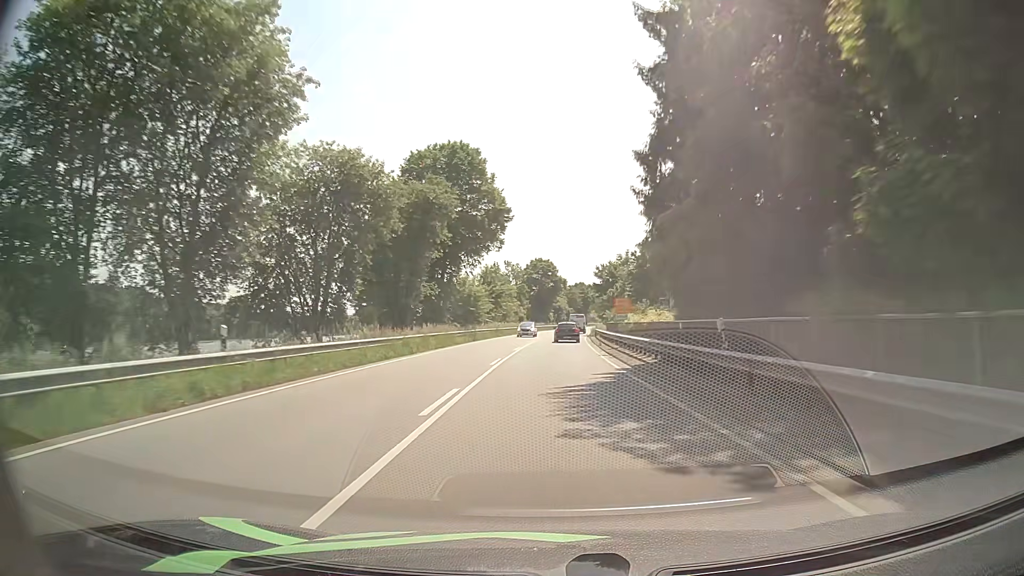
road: primary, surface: asphalt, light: Day
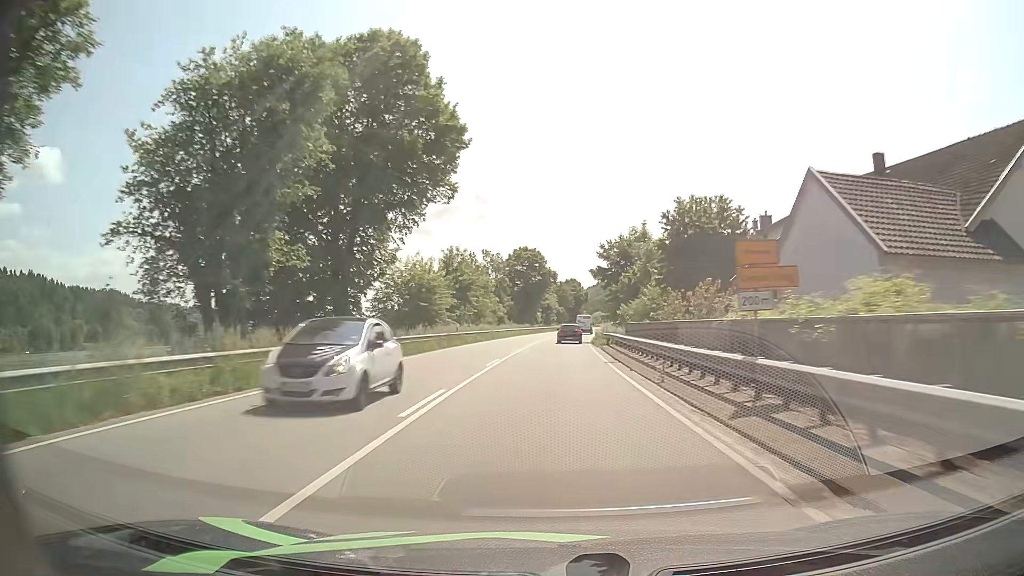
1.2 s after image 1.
(+0.1, +24.1) m; +1°
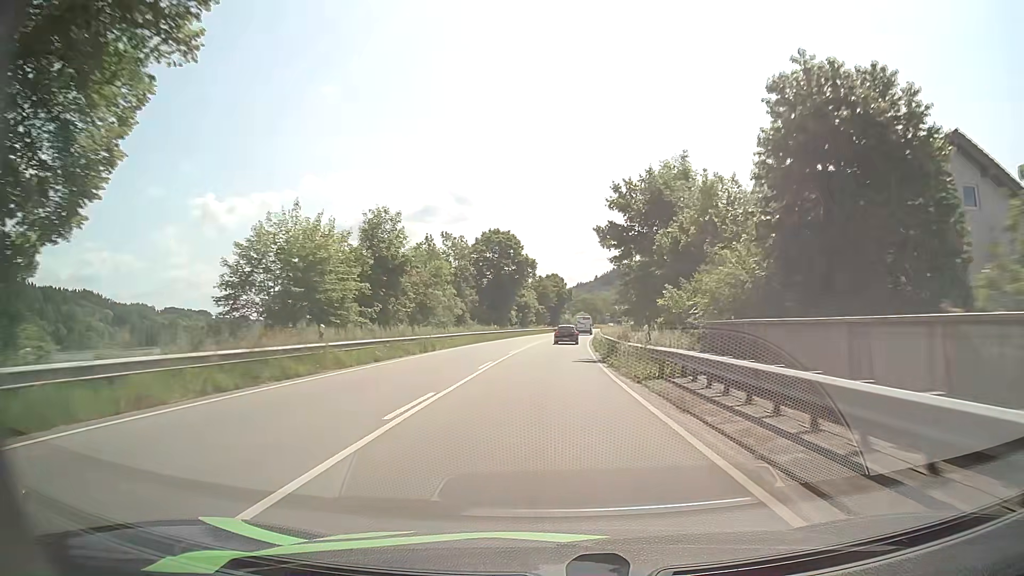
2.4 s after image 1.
(+0.3, +24.3) m; +2°
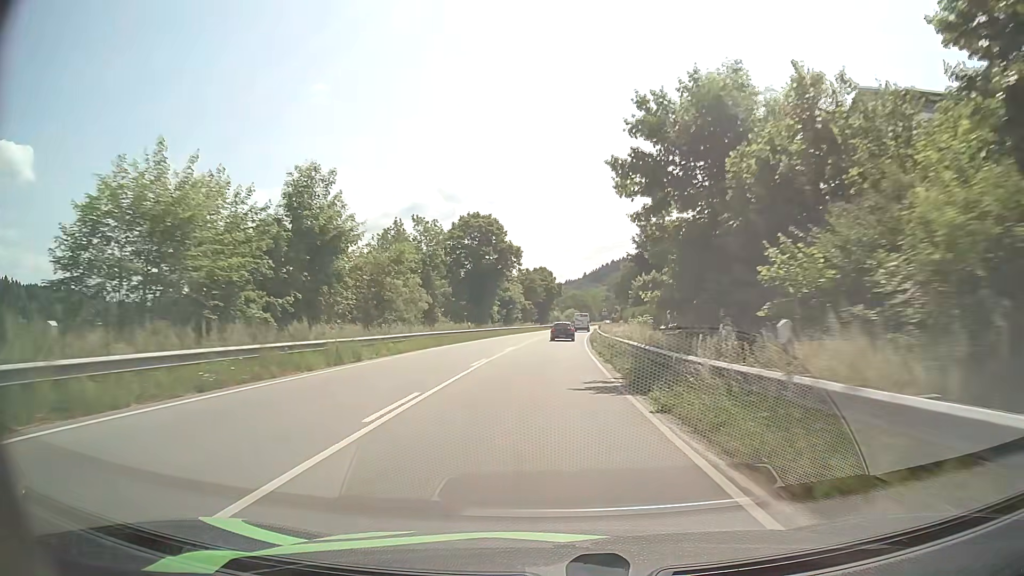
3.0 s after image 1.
(0.0, +12.3) m; +1°
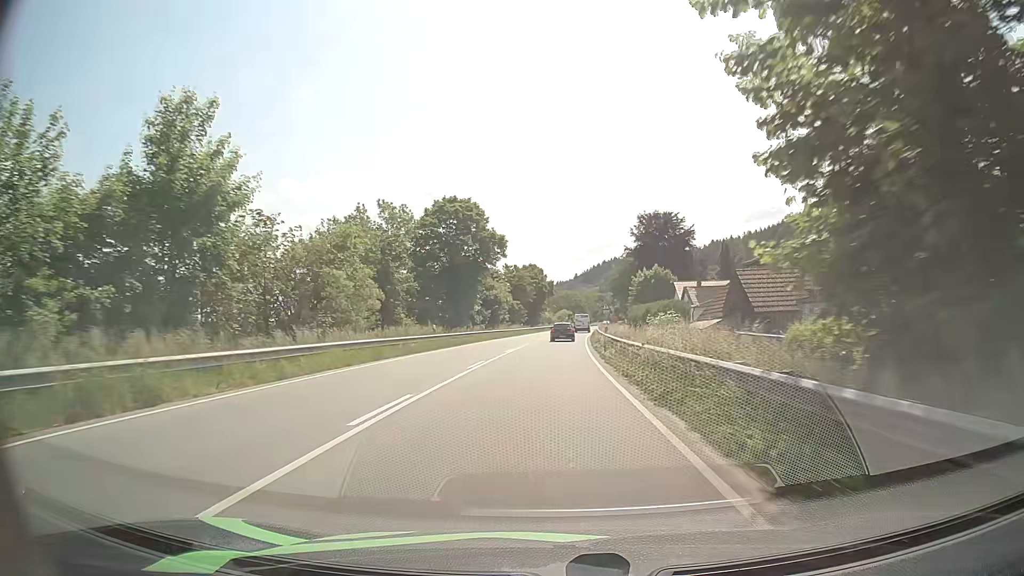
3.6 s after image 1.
(+0.1, +12.4) m; 0°
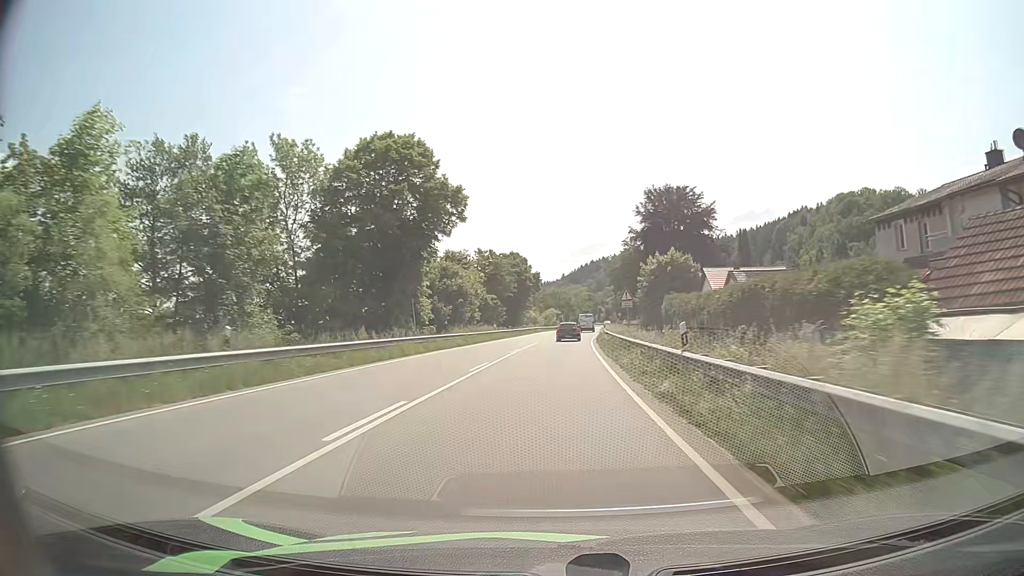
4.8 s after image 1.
(+0.3, +25.0) m; +2°
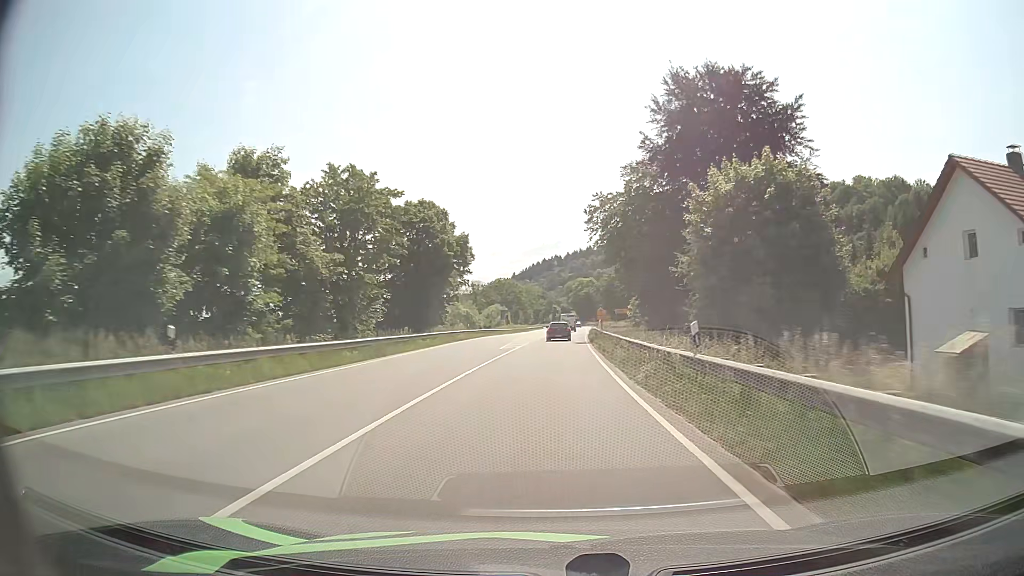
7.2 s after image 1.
(+1.3, +49.8) m; +4°
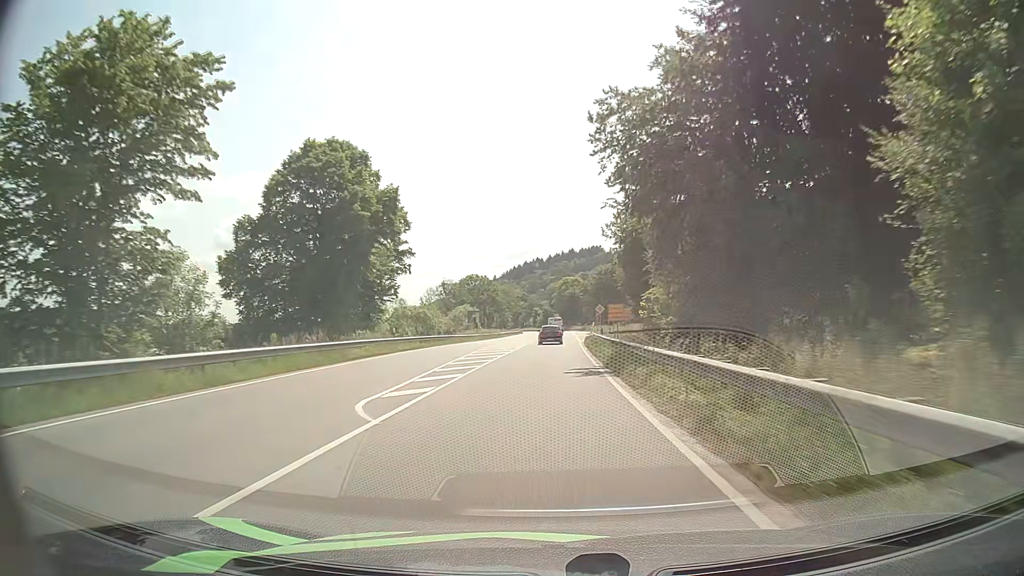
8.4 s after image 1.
(+0.3, +24.7) m; +2°
(0, +10) (0, +20) (0, +30) (0, +40) (0, +50) (+1, +60) (+1, +70) (+1, +80) (+1, +90) (+1, +100) m
